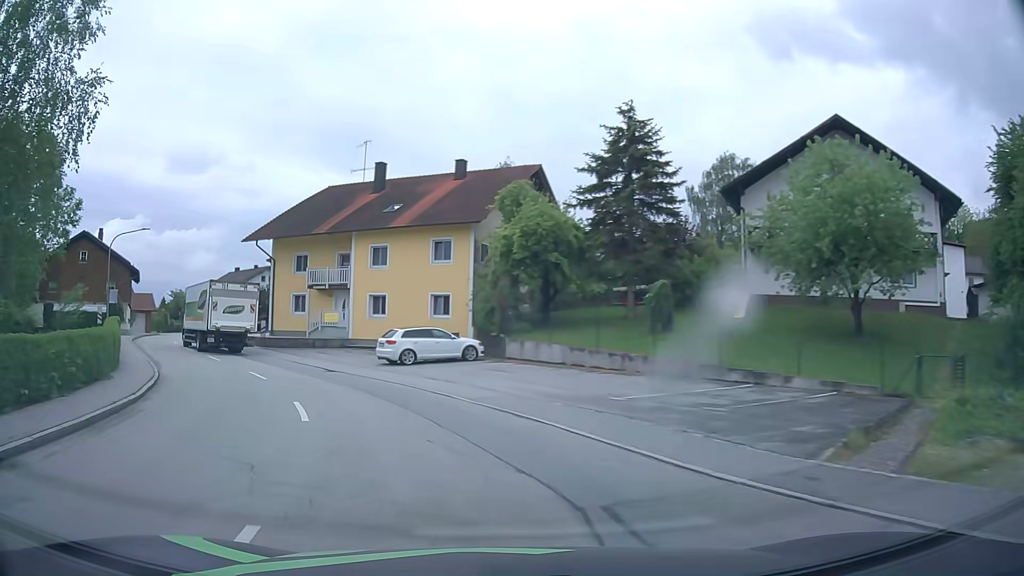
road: secondary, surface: asphalt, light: Day
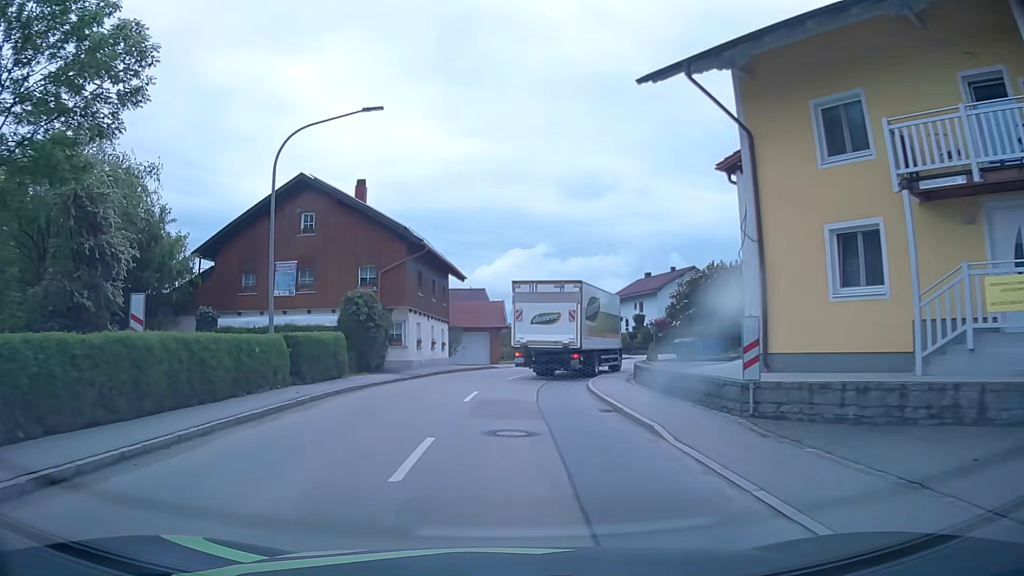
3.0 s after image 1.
(-11.2, +28.1) m; -36°
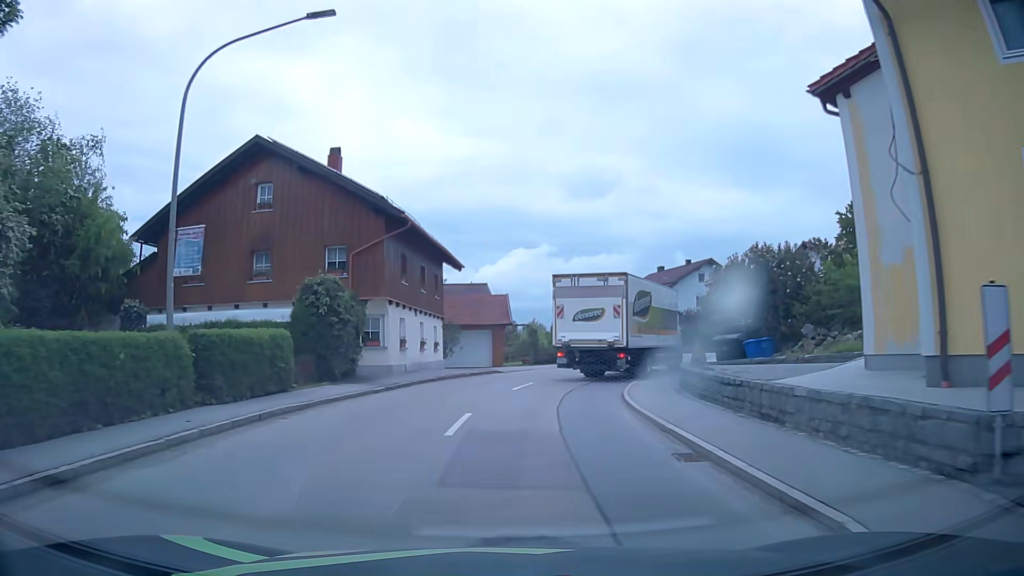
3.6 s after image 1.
(0.0, +5.9) m; 0°
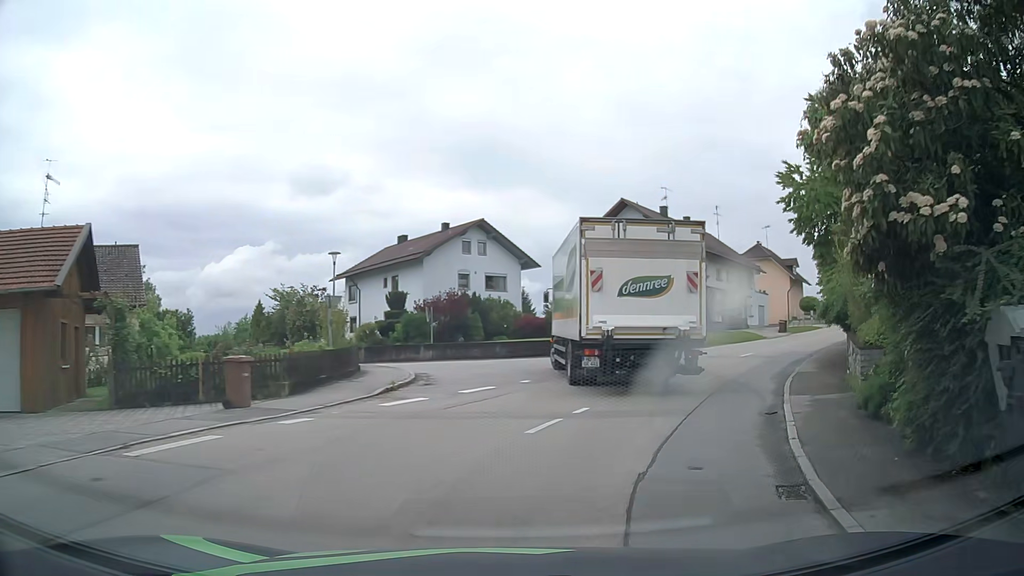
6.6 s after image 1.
(+3.2, +25.3) m; +24°
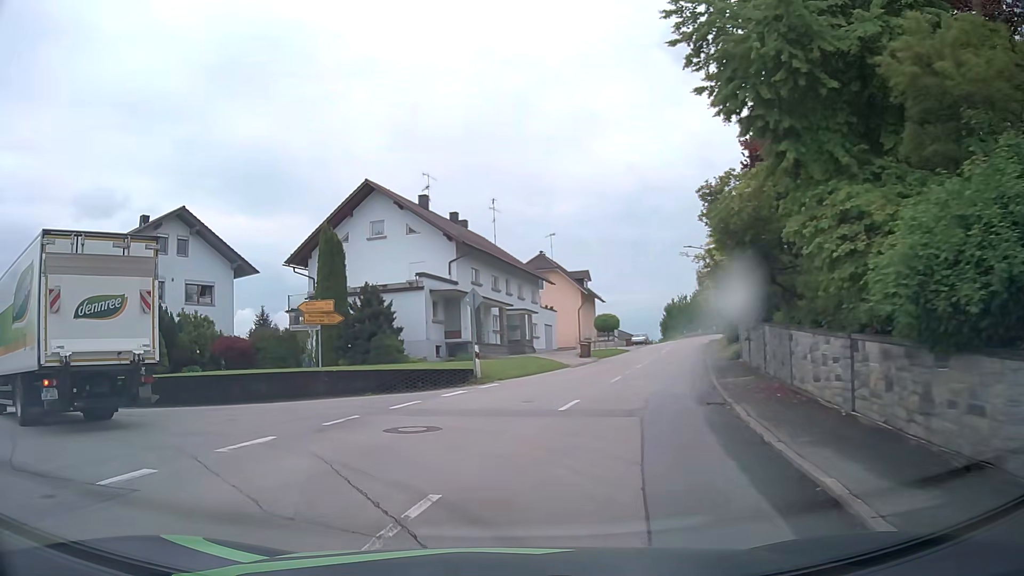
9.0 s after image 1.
(+3.4, +14.0) m; +19°
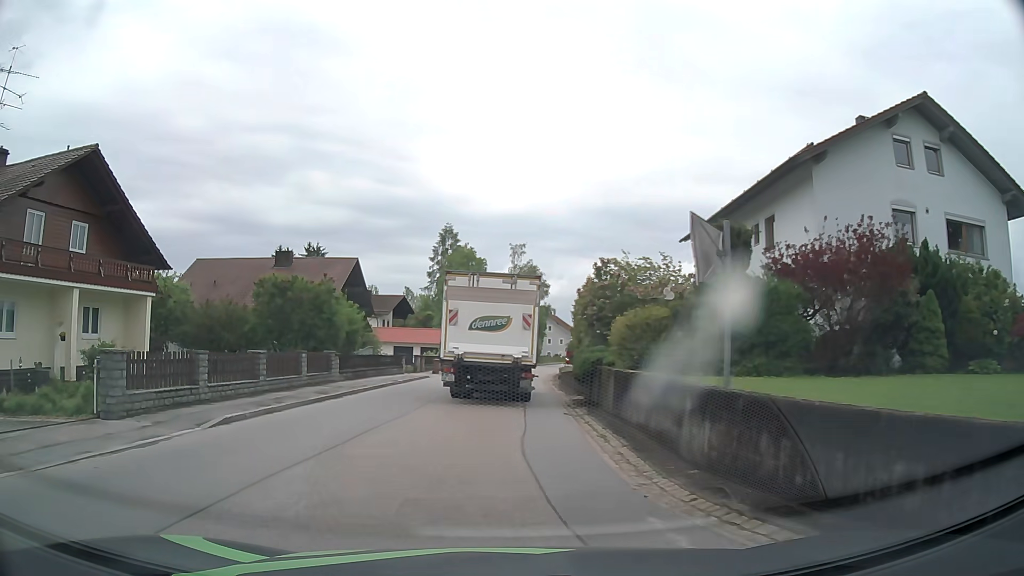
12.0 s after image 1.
(-8.6, +14.5) m; -59°
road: tertiary
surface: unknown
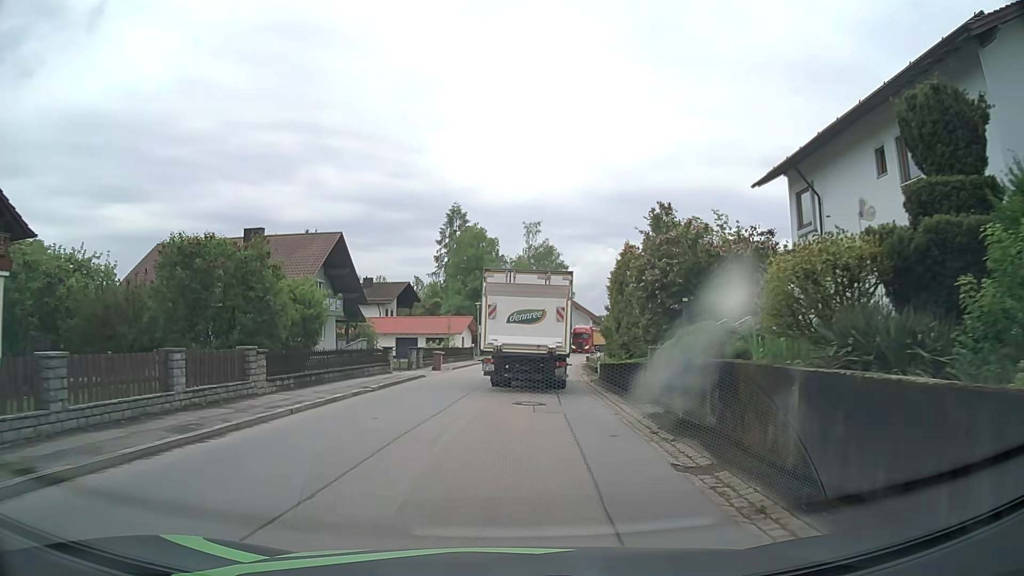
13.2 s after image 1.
(-0.3, +9.6) m; -1°
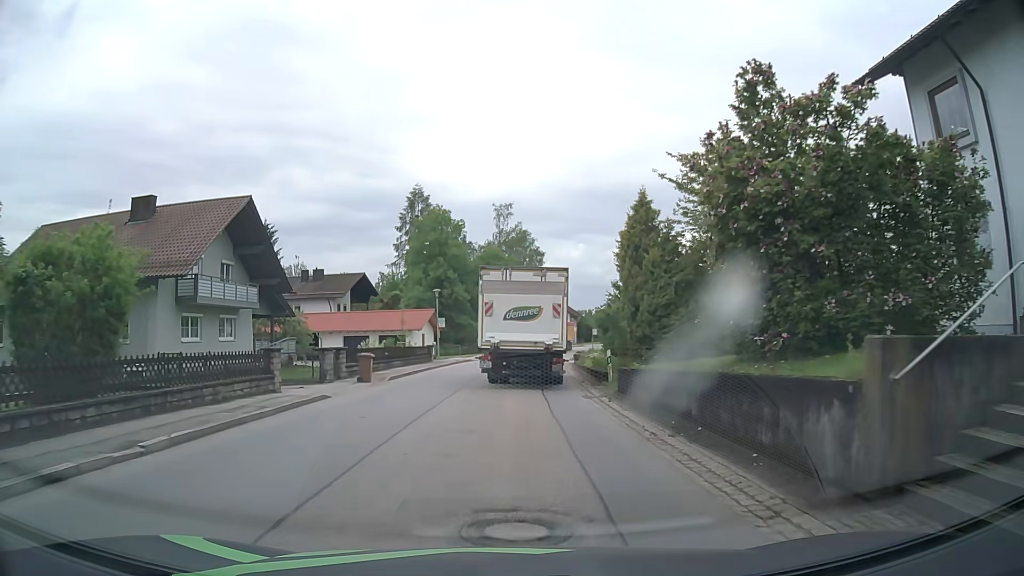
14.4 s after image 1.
(+0.1, +11.3) m; +2°
(0, +10) (0, +20) (+1, +30) (+2, +40) (+3, +50) (+4, +60) (+5, +70) (+7, +80) (+9, +89) (+12, +99) m
